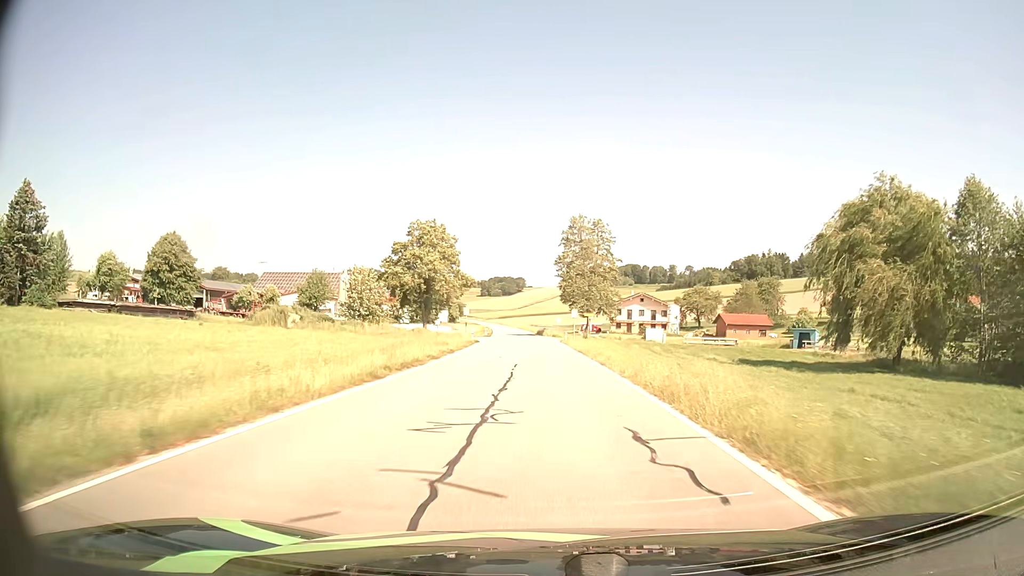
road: tertiary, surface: asphalt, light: Day
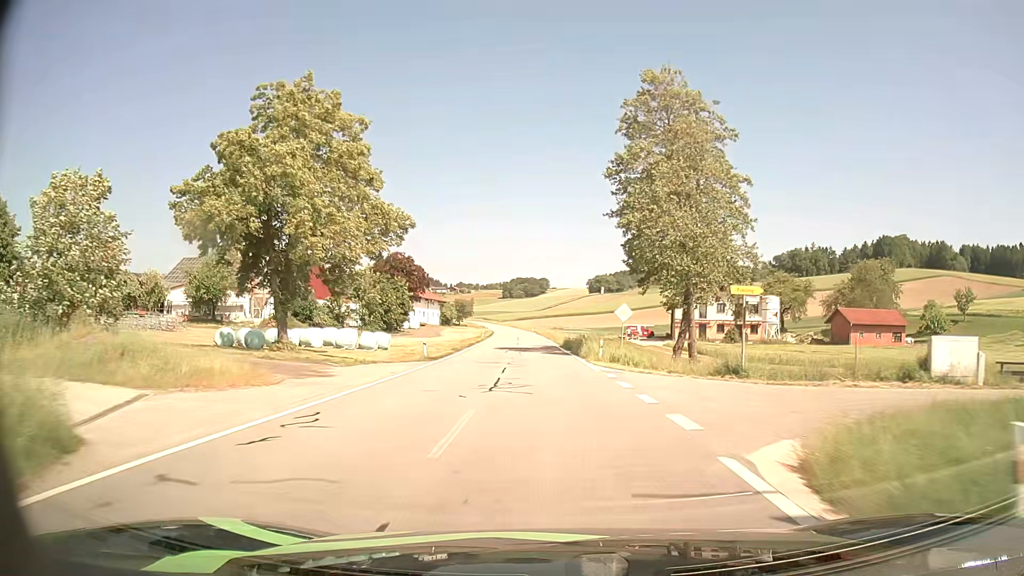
(-0.8, +49.8) m; -2°
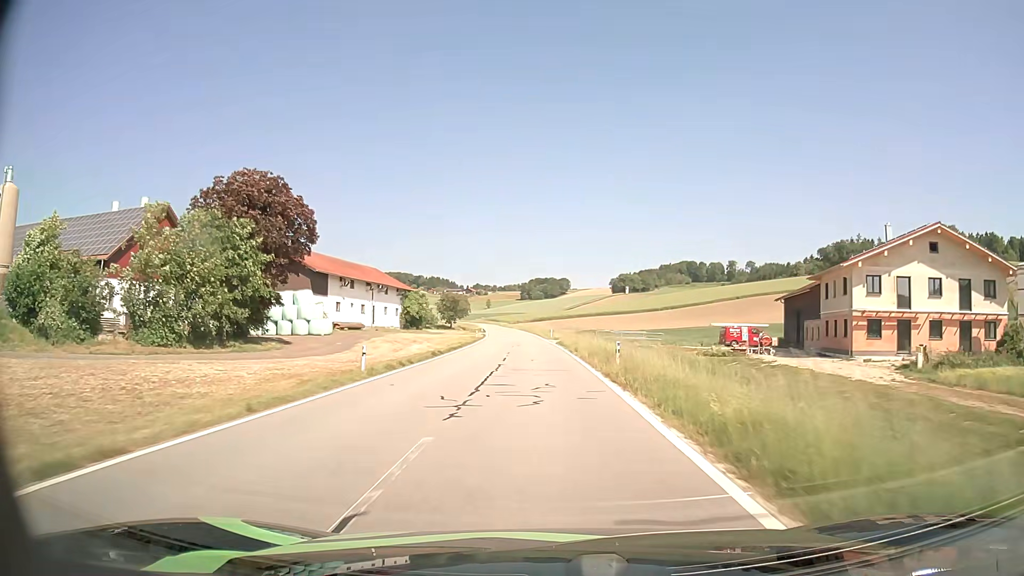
(-0.9, +51.8) m; -2°
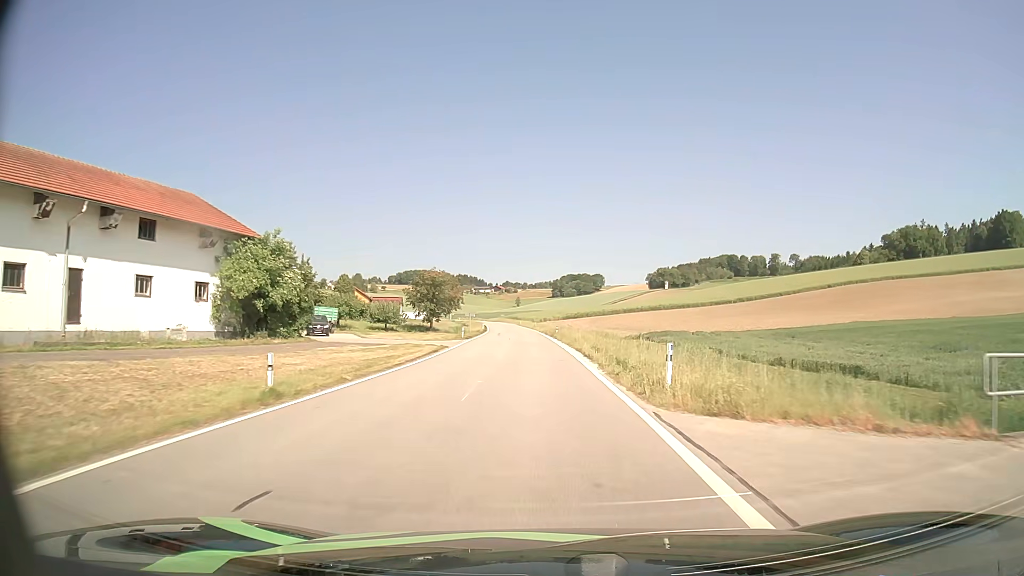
(-1.0, +53.3) m; -2°
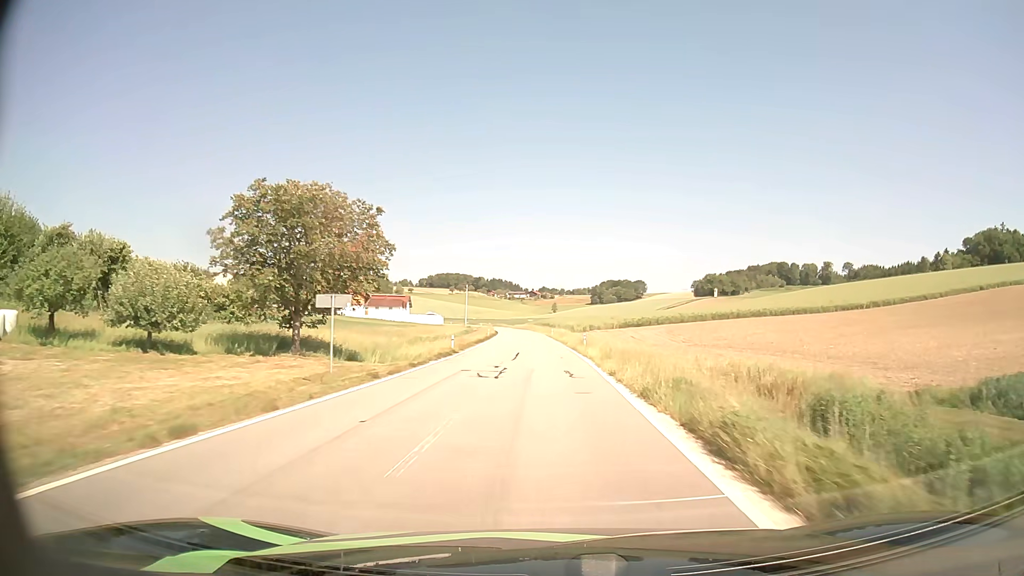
(-1.7, +54.4) m; -3°
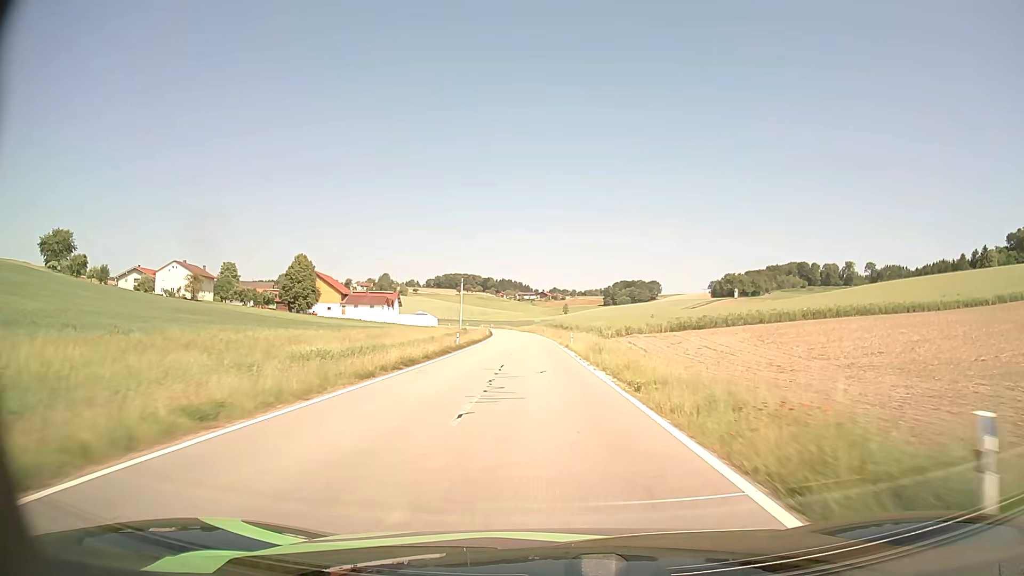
(-0.2, +33.2) m; -1°
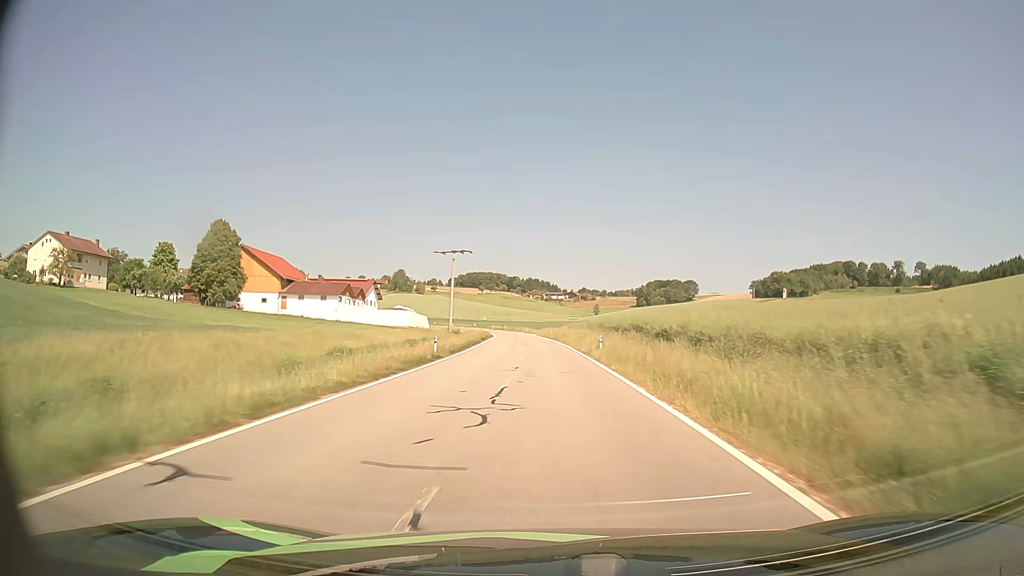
(-1.4, +56.2) m; -2°
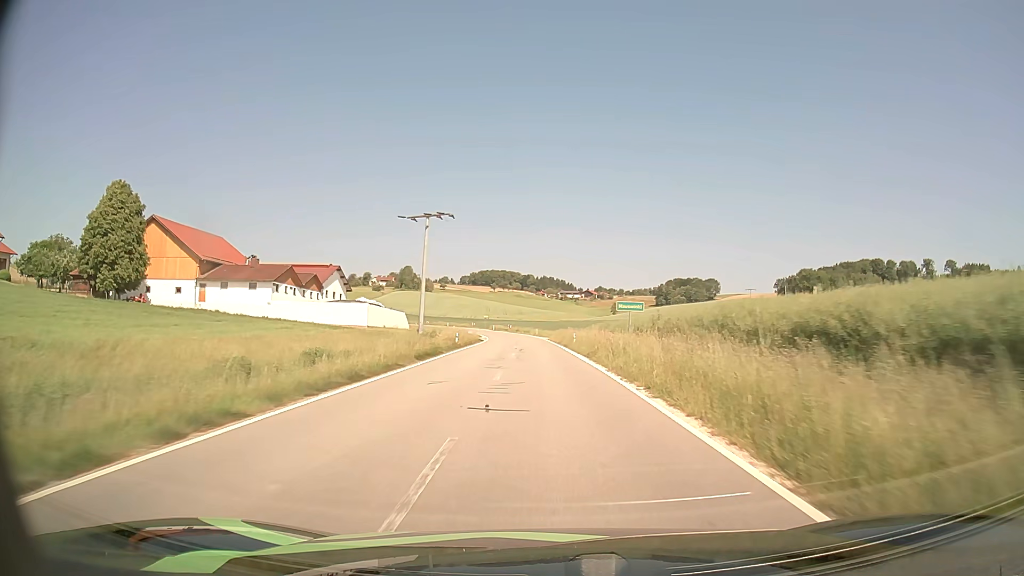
(-0.3, +34.1) m; -1°
(0, +10) (0, +20) (0, +30) (-1, +40) (-1, +50) (-1, +60) (-2, +70) (-3, +80) (-4, +90) (-6, +100) m
